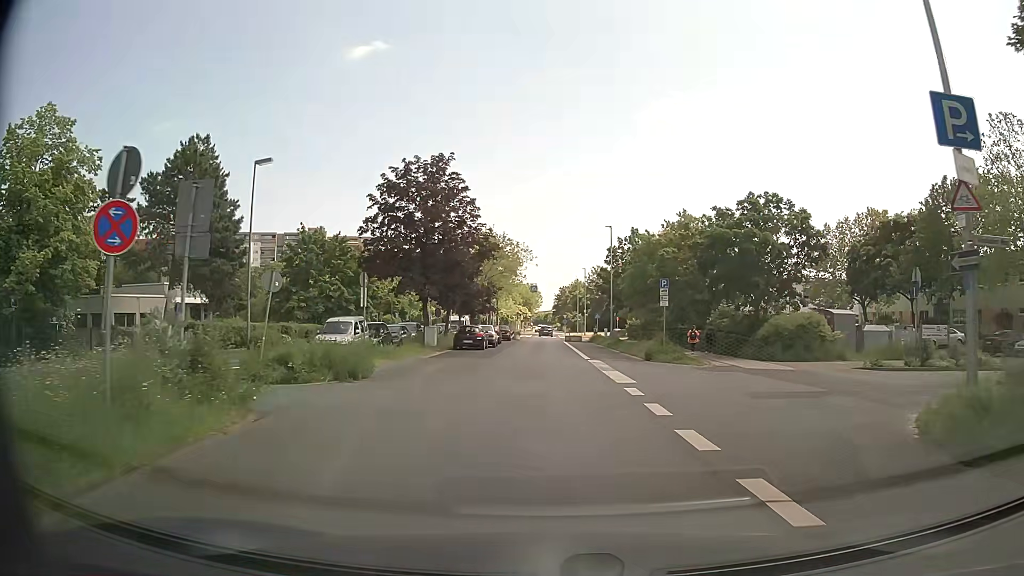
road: unclassified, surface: asphalt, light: Day
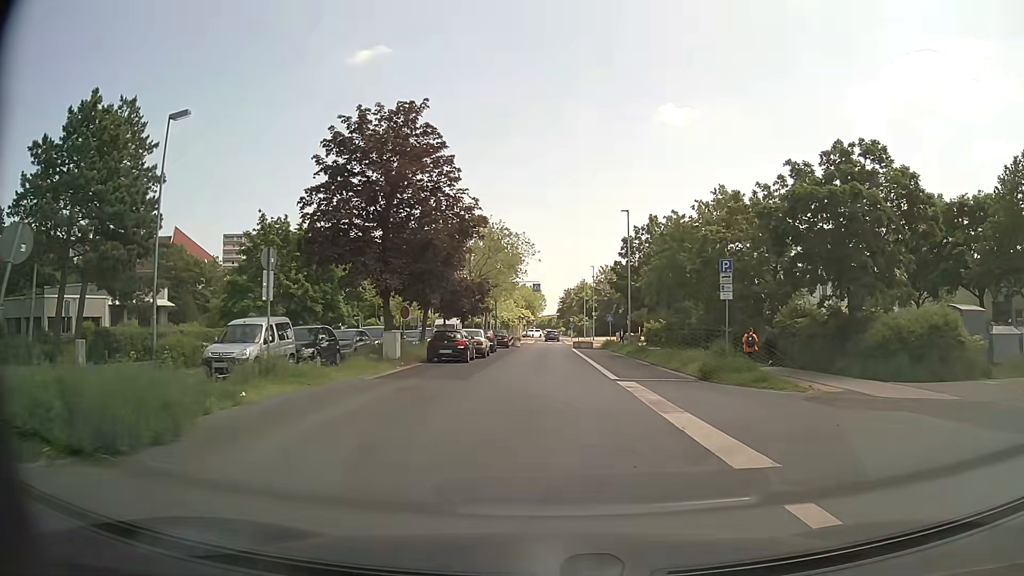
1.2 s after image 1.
(0.0, +10.1) m; 0°
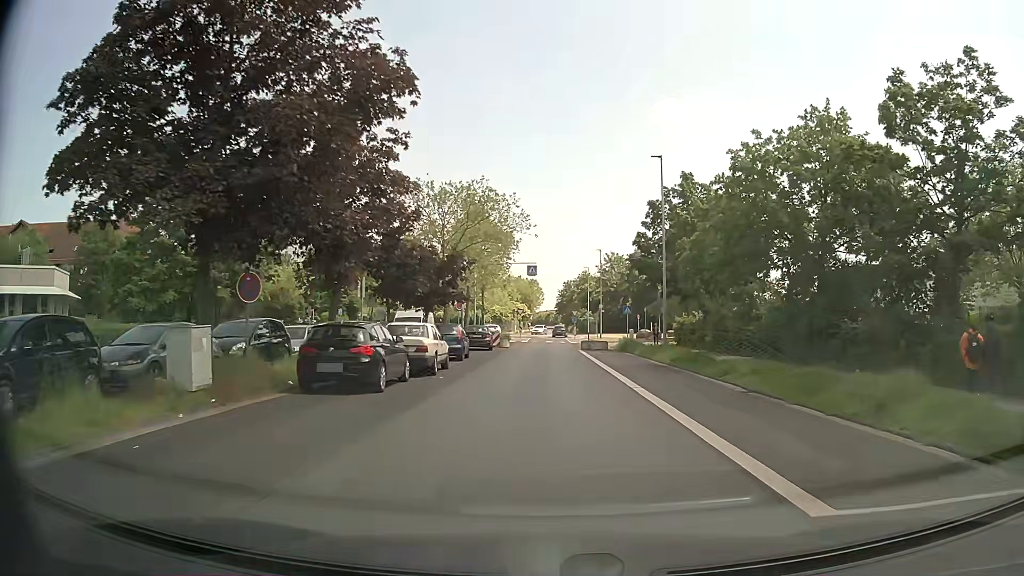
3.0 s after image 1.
(0.0, +15.3) m; 0°
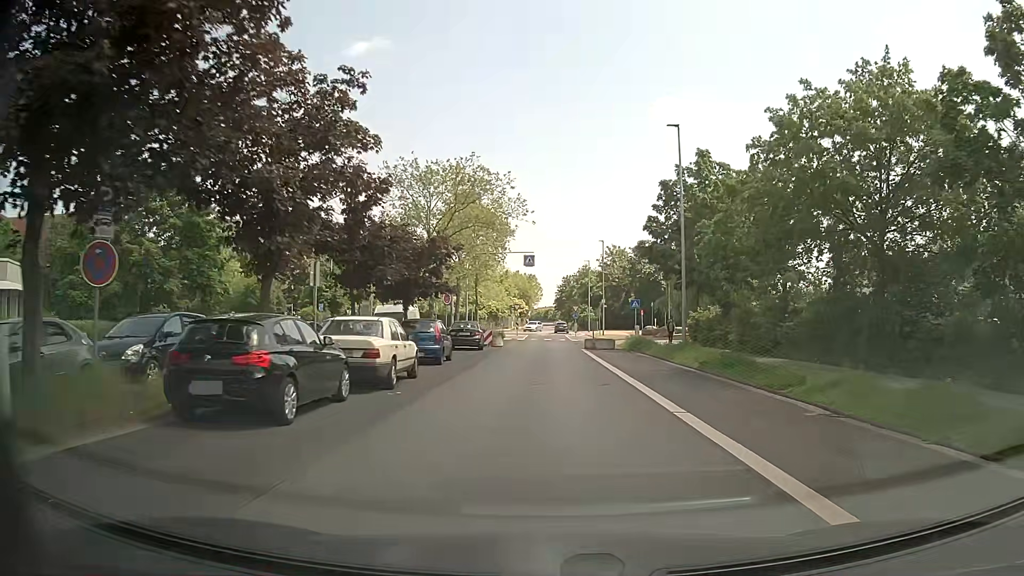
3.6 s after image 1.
(0.0, +5.1) m; +1°
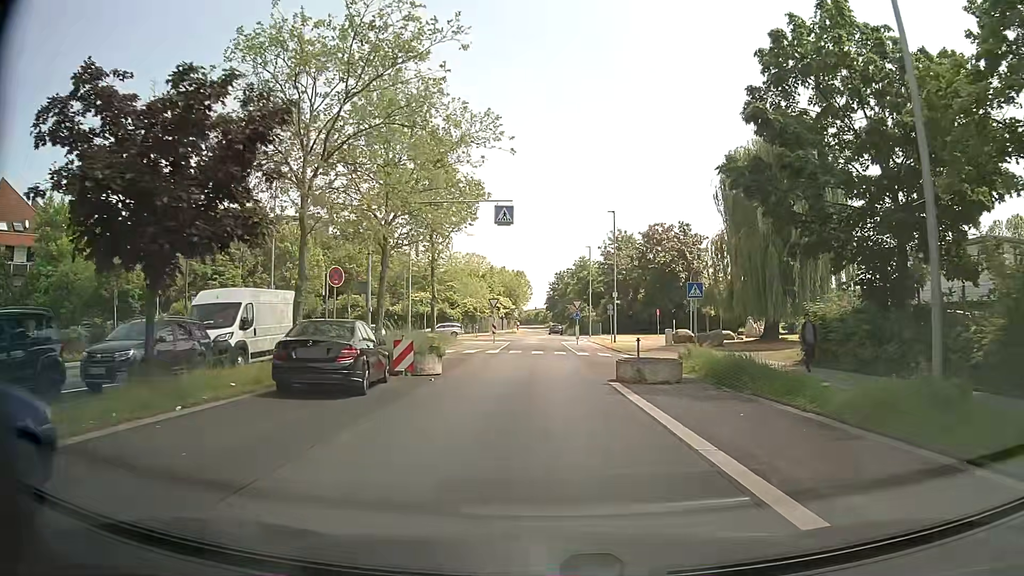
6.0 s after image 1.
(+0.1, +20.4) m; +1°
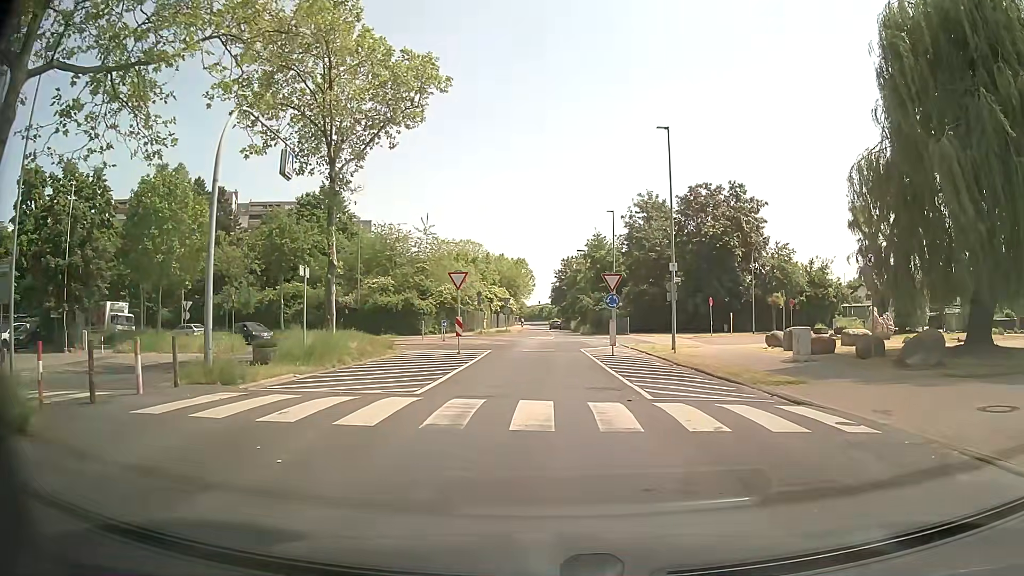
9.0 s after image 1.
(-0.4, +21.8) m; -2°
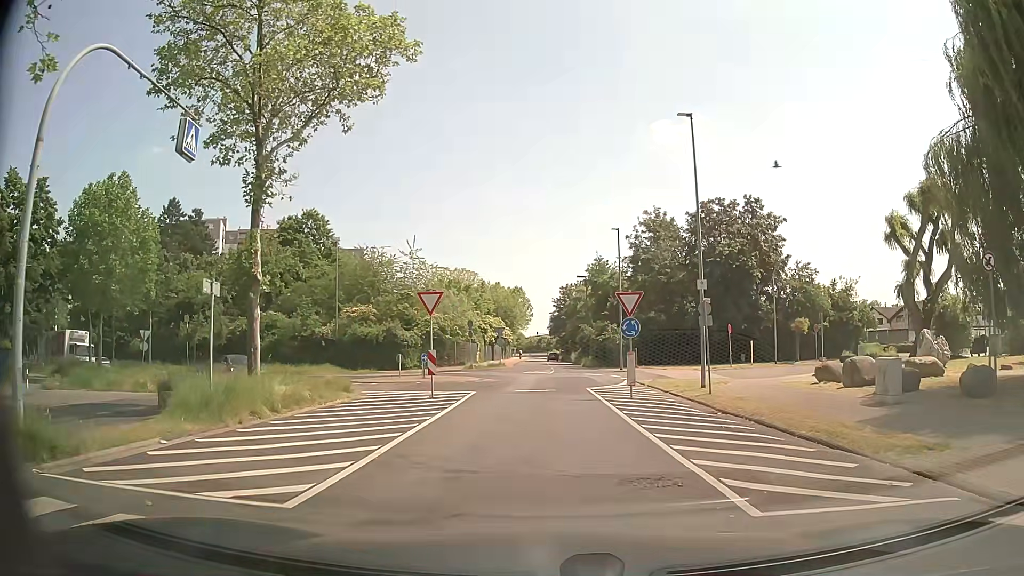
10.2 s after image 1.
(+0.1, +5.9) m; +2°
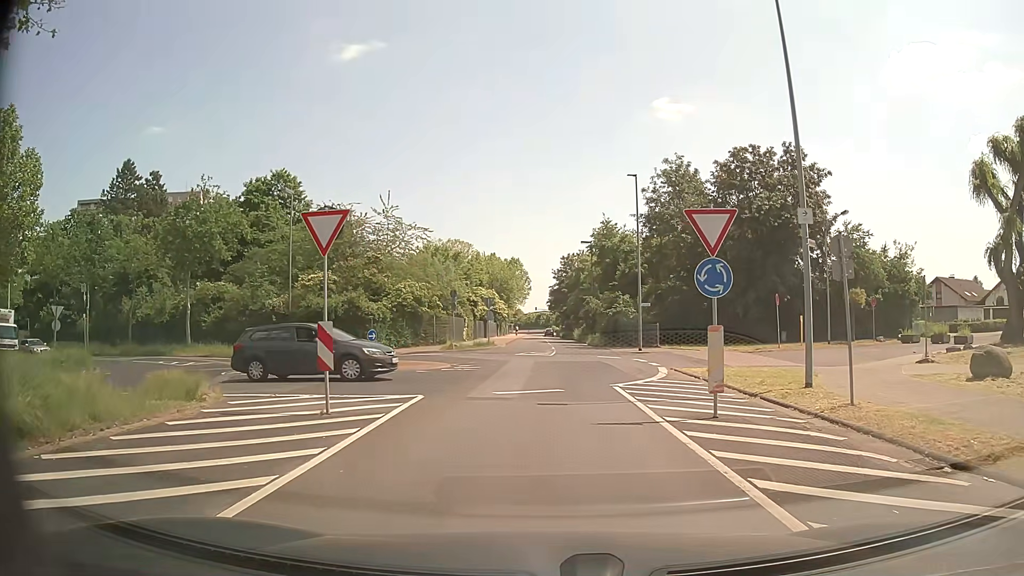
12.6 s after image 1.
(-0.1, +10.0) m; -2°
(0, +10) (+1, +20) (+2, +30) (+3, +40) (+3, +50) (+3, +60) (+4, +70) (+4, +80) (+4, +90) (+4, +100) m
